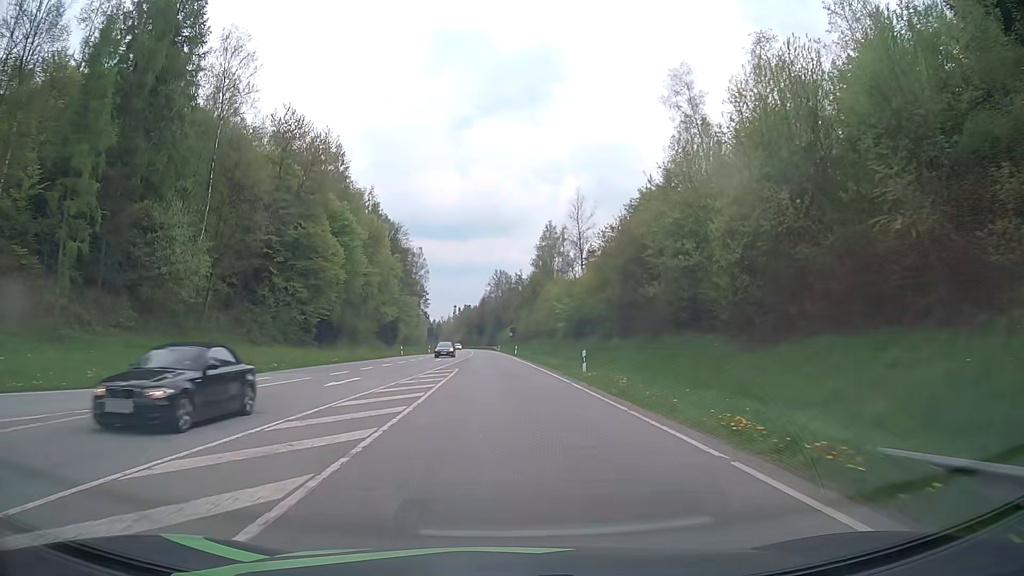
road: primary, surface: asphalt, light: Day
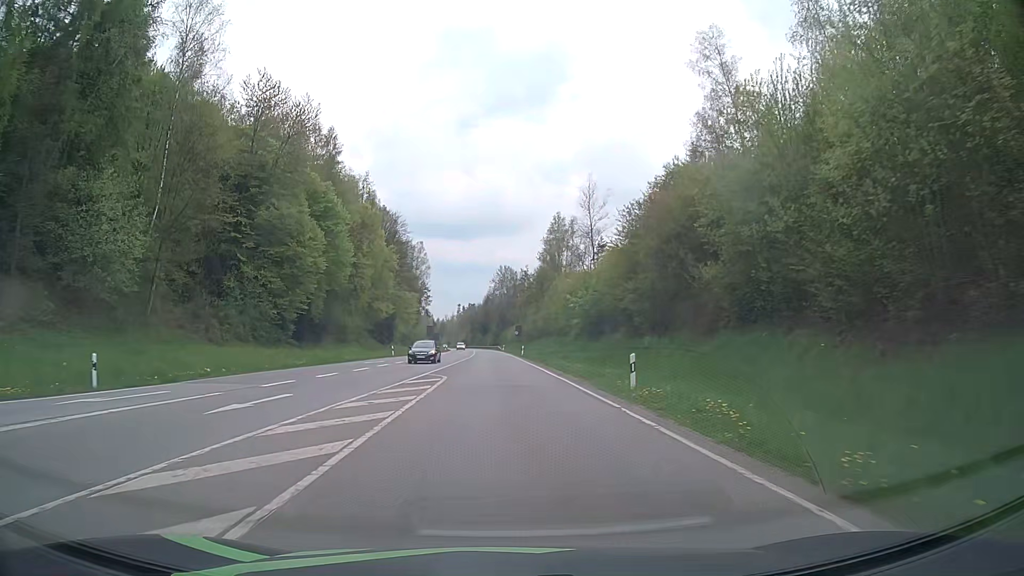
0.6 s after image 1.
(0.0, +9.2) m; -1°
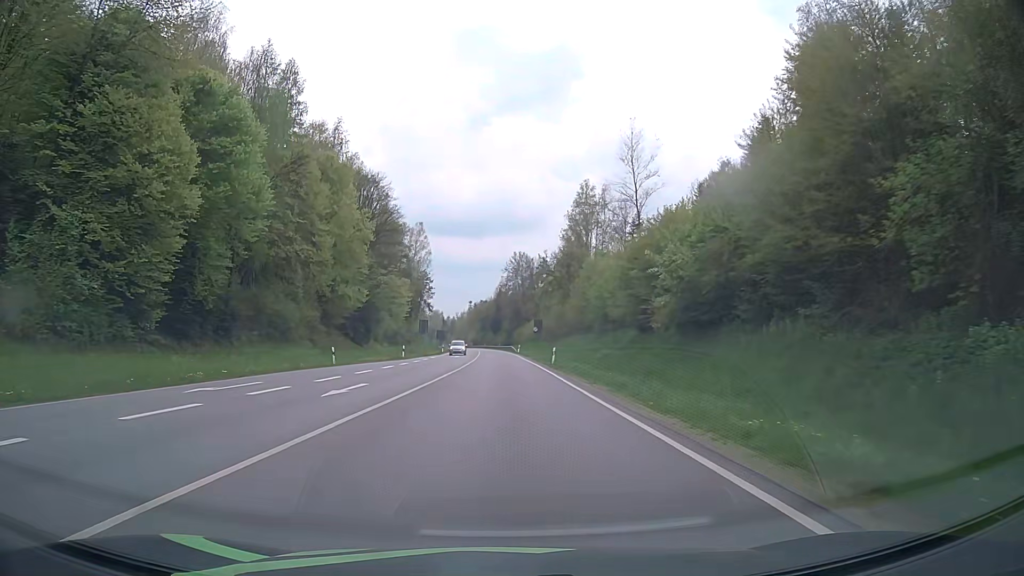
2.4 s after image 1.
(-0.2, +27.6) m; -1°
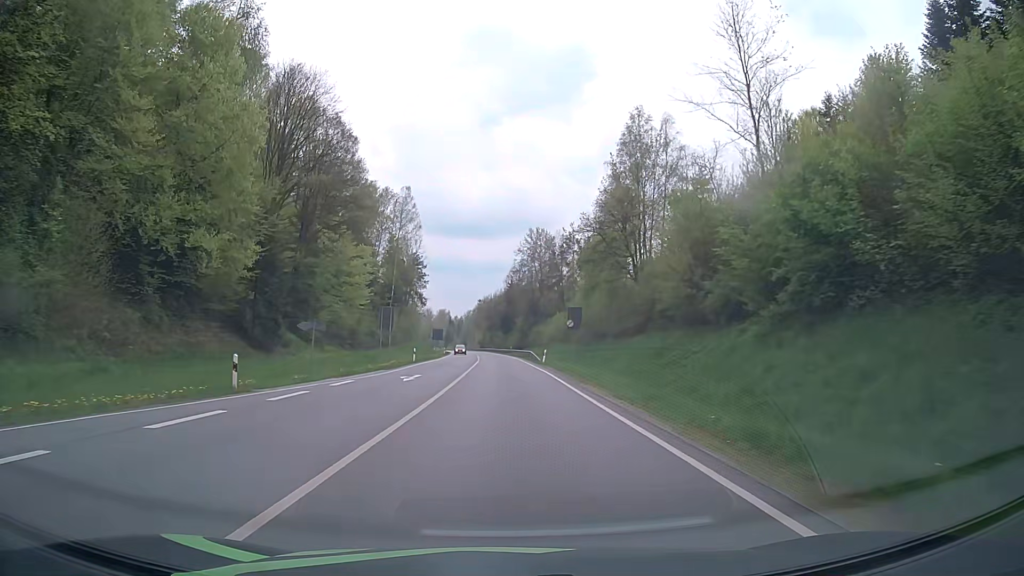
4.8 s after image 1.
(-0.4, +36.7) m; -1°
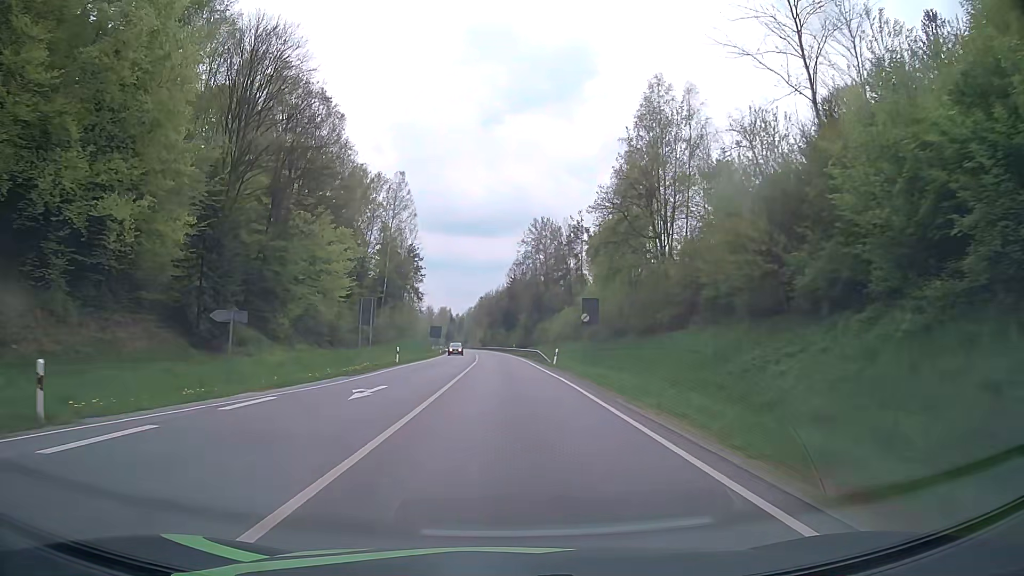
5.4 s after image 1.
(0.0, +9.2) m; 0°
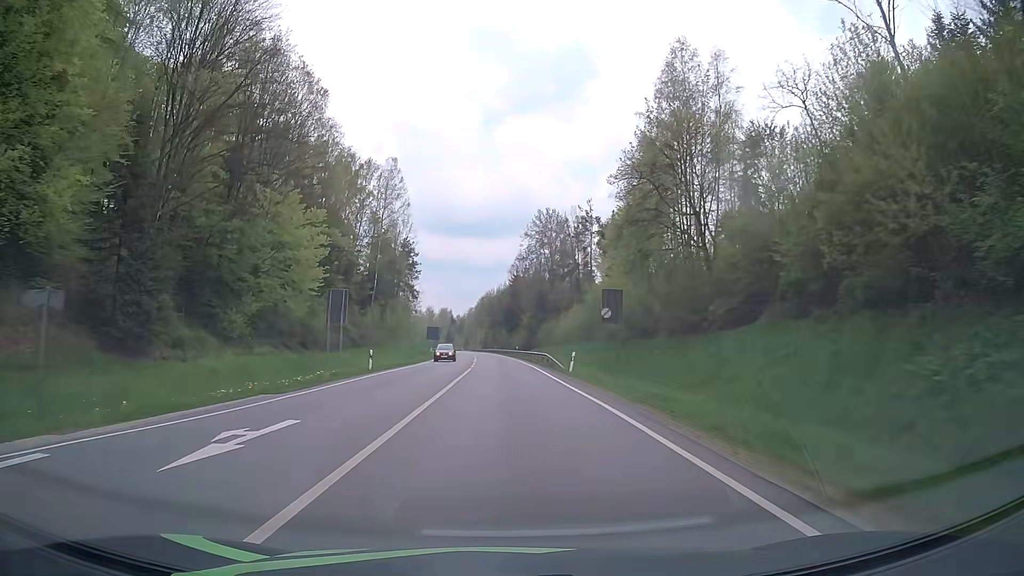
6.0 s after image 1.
(0.0, +9.2) m; 0°
(0, +10) (0, +20) (0, +30) (0, +40) (-1, +50) (-1, +60) (-2, +70) (-2, +80) (-3, +90) (-3, +100) m
